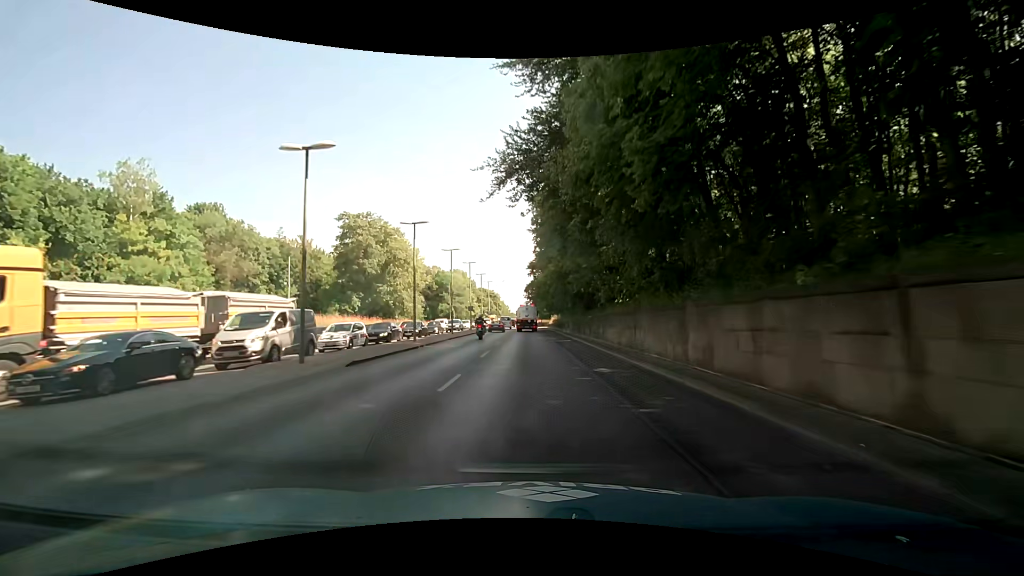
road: trunk_link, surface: asphalt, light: Day
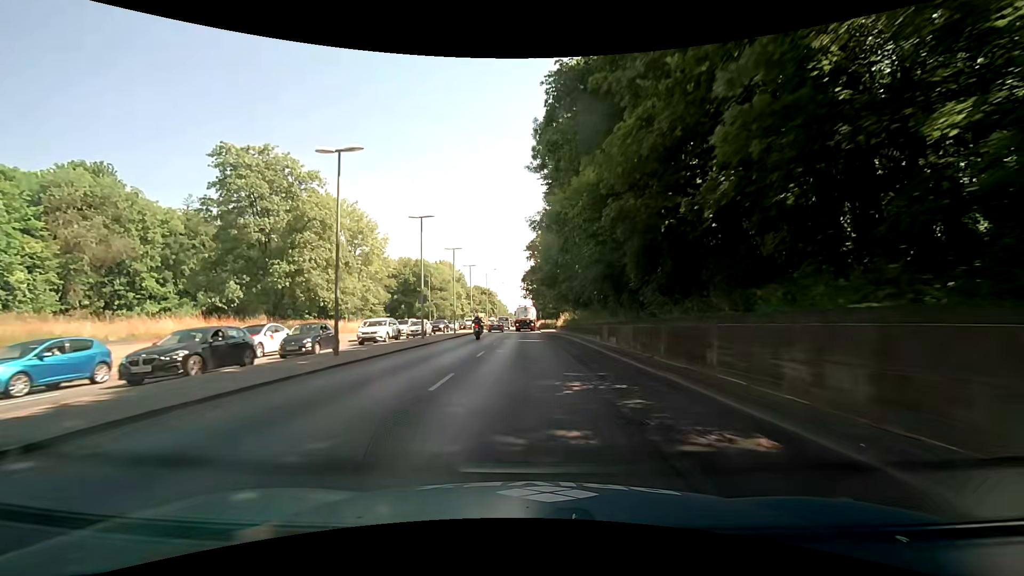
(+0.3, +27.1) m; 0°
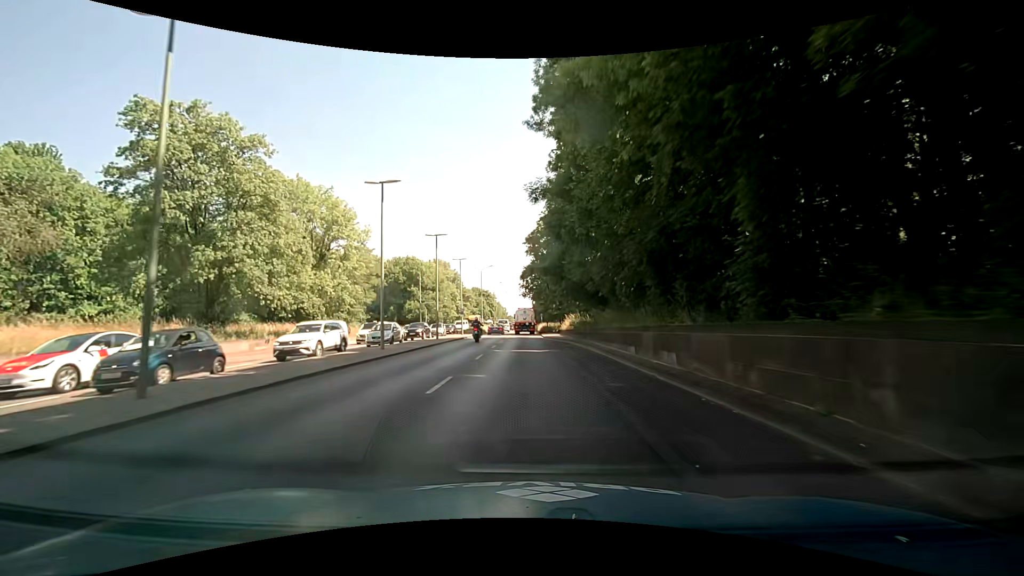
(0.0, +9.1) m; +1°
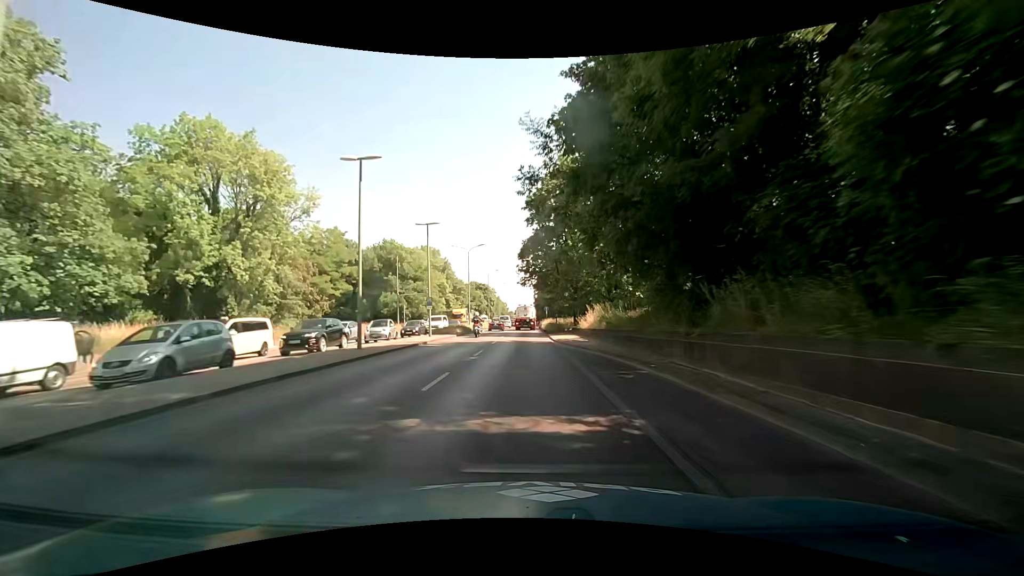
(-0.1, +18.3) m; 0°
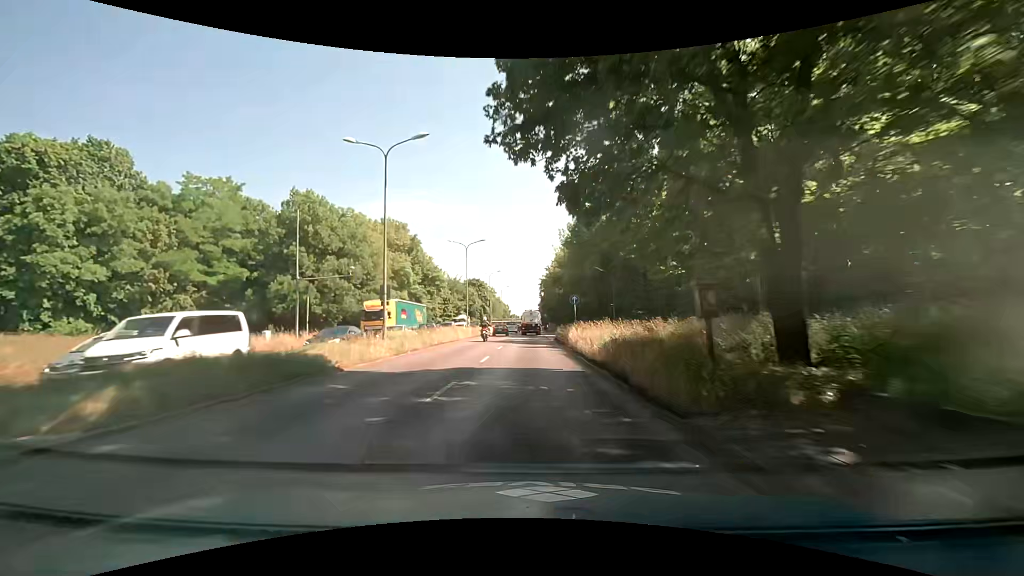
(-0.5, +37.0) m; -1°
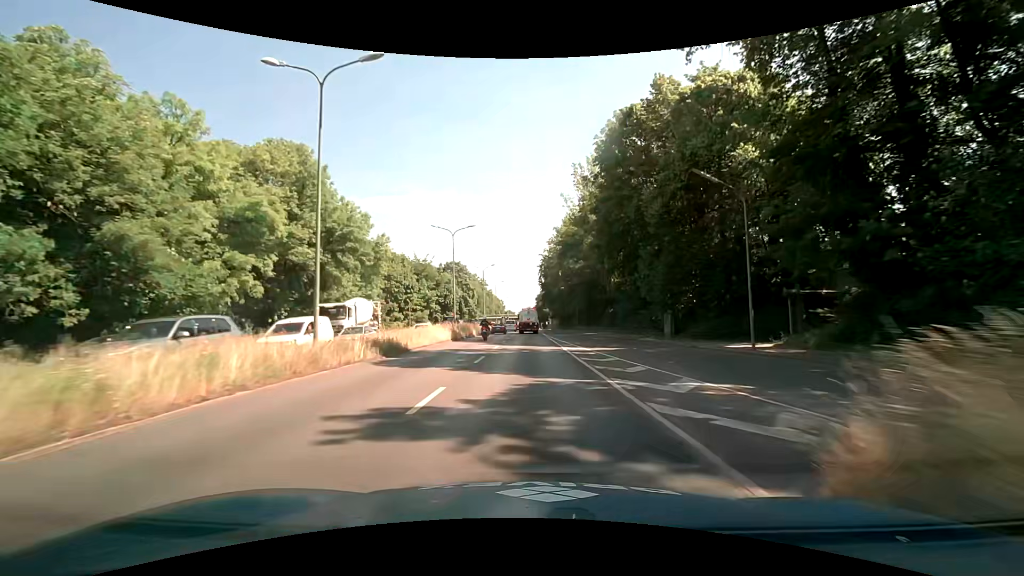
(+0.1, +37.5) m; 0°
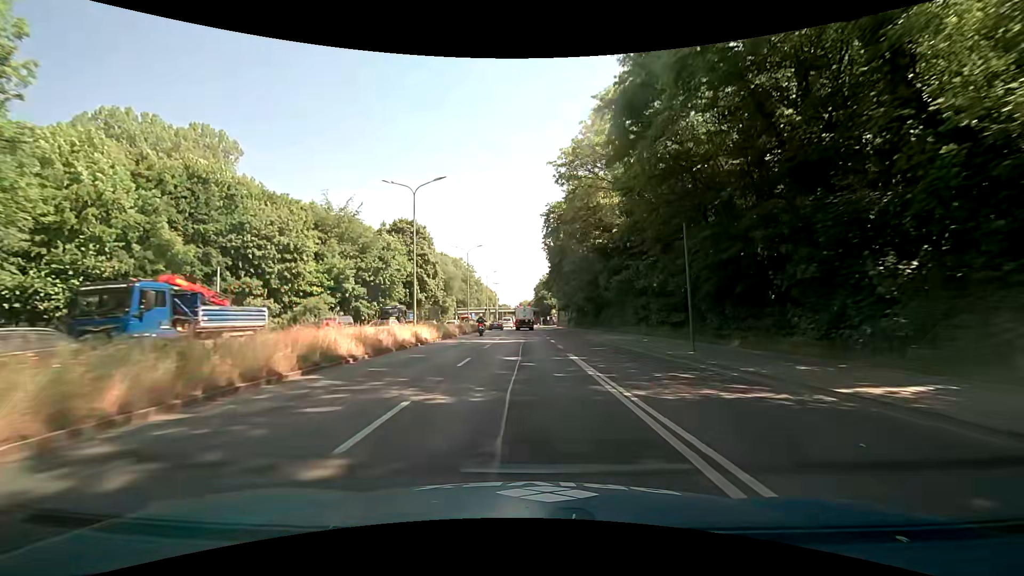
(+0.2, +45.7) m; 0°
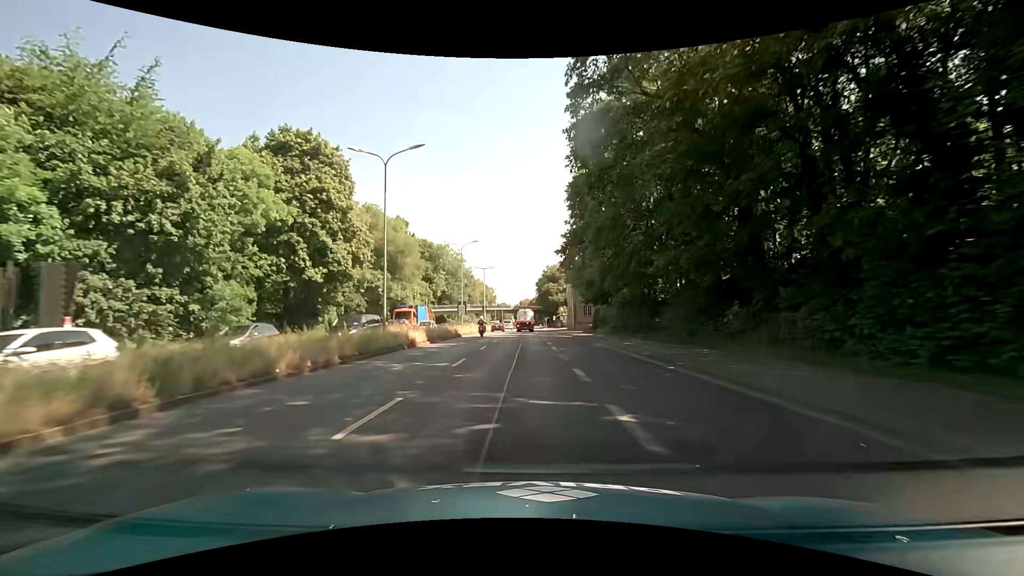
(+0.1, +35.7) m; 0°
(0, +10) (0, +20) (0, +30) (0, +40) (0, +50) (0, +60) (0, +70) (0, +80) (0, +90) (0, +100) m
